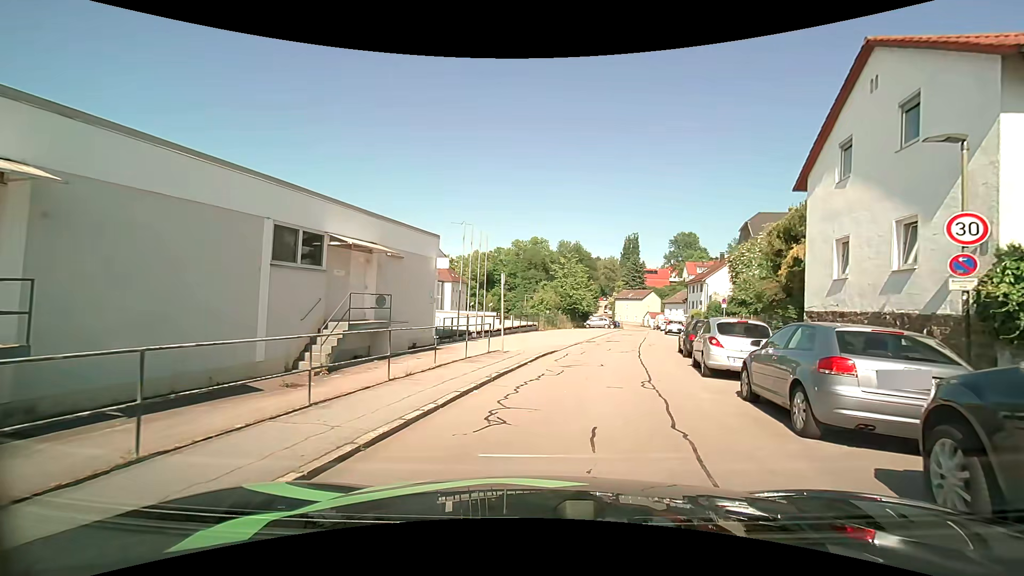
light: Day
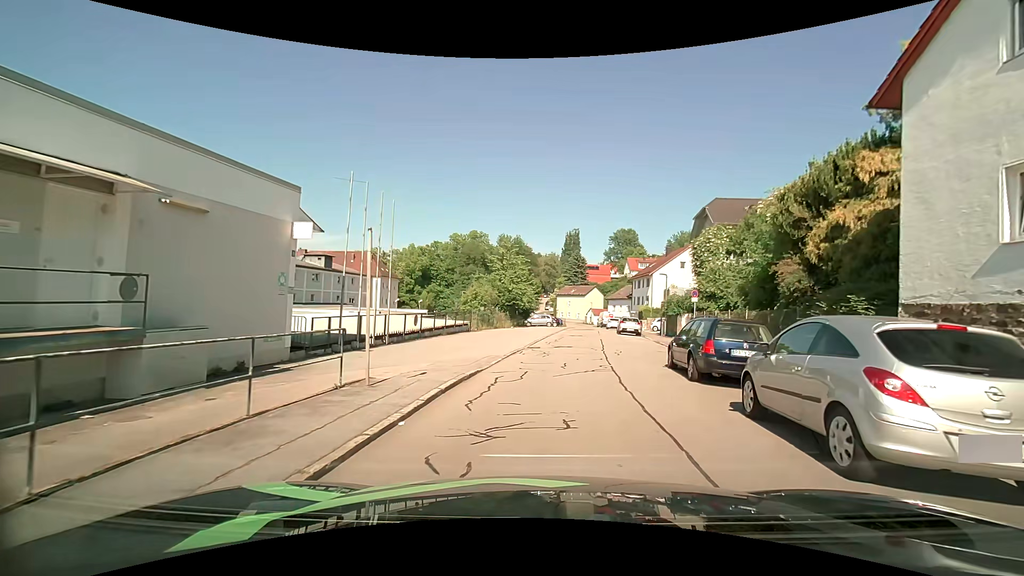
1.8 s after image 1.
(+0.6, +8.0) m; +8°
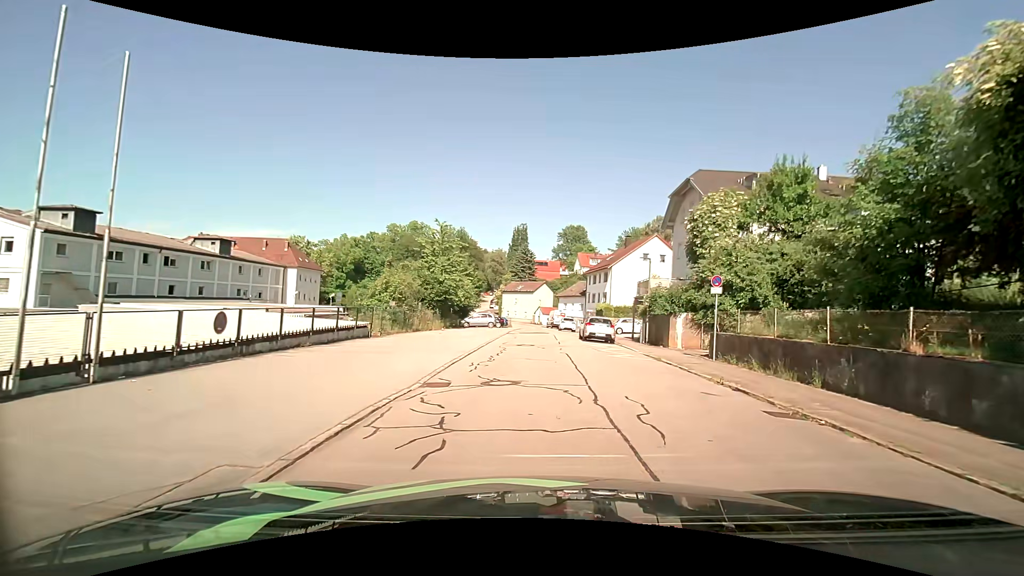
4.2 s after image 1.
(+0.5, +11.9) m; +5°
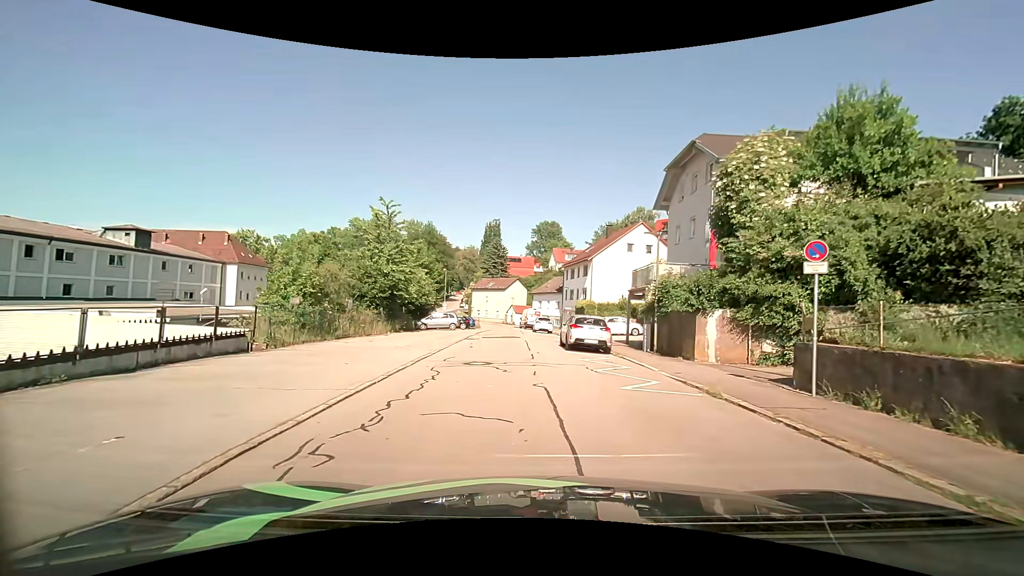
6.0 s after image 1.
(+0.4, +8.3) m; +4°
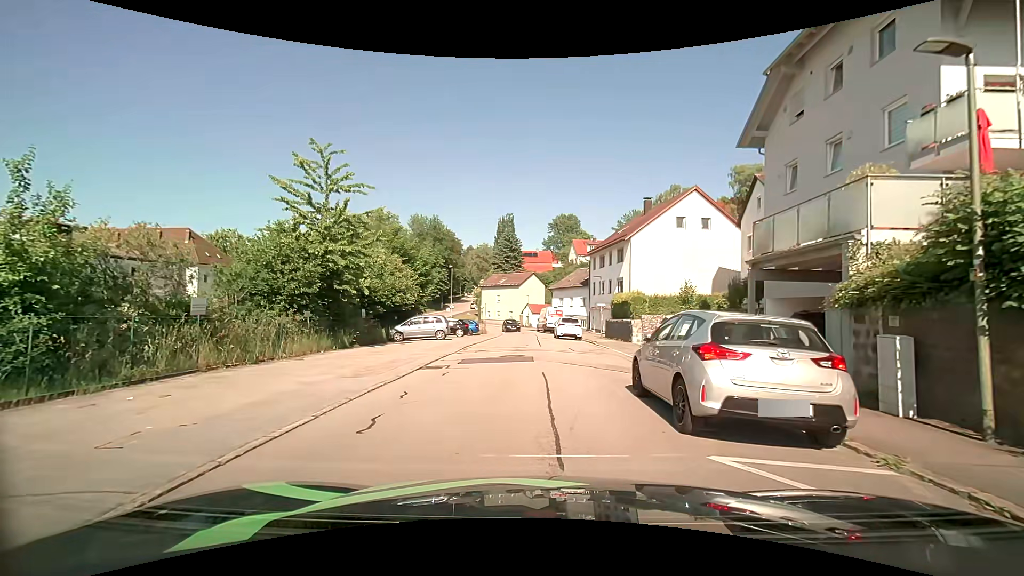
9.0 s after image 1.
(-0.3, +13.8) m; -2°
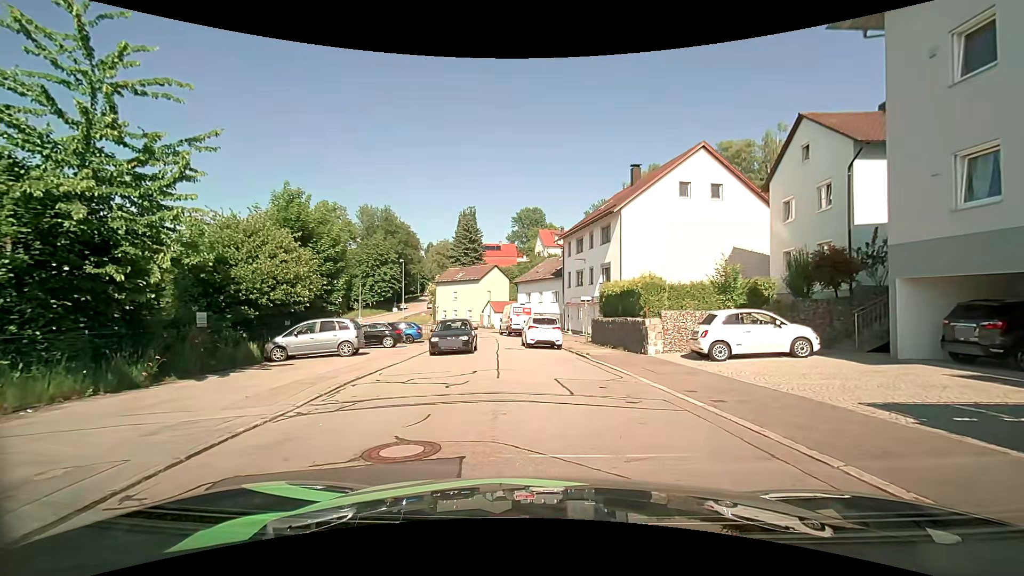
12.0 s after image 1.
(0.0, +11.1) m; +4°
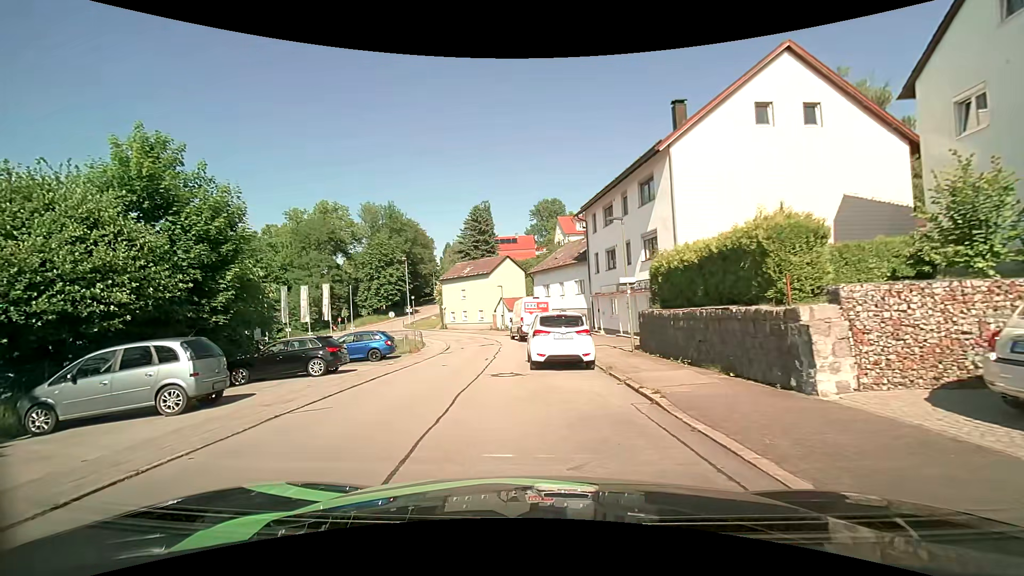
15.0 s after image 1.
(+0.5, +10.6) m; -2°
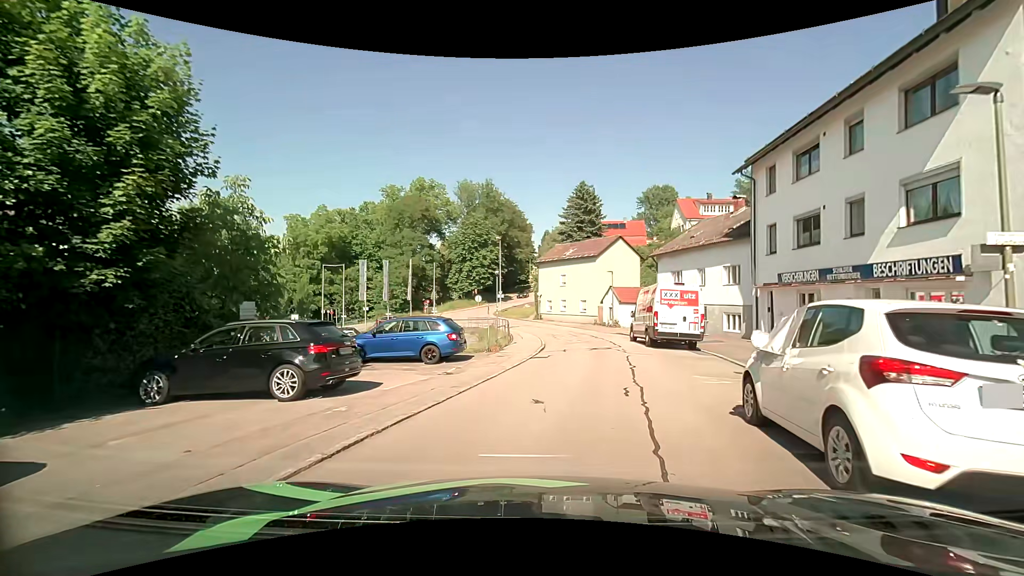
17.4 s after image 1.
(-1.7, +9.5) m; -12°
(0, +10) (+2, +20) (+3, +30) (+3, +40) (0, +50) (-4, +59) (-10, +67) (-17, +74) (-24, +81) (-32, +86) m
